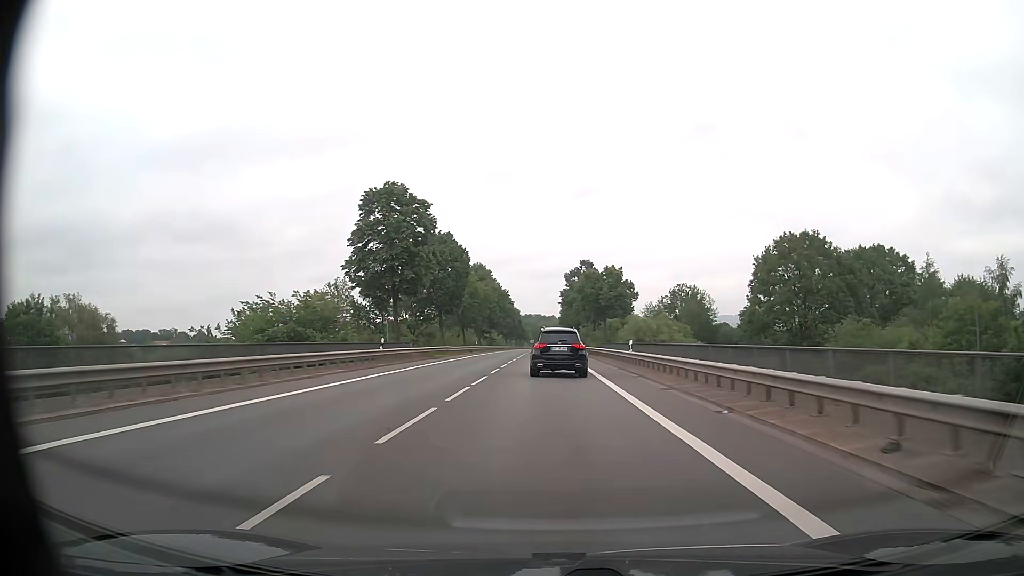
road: primary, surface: asphalt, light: Day
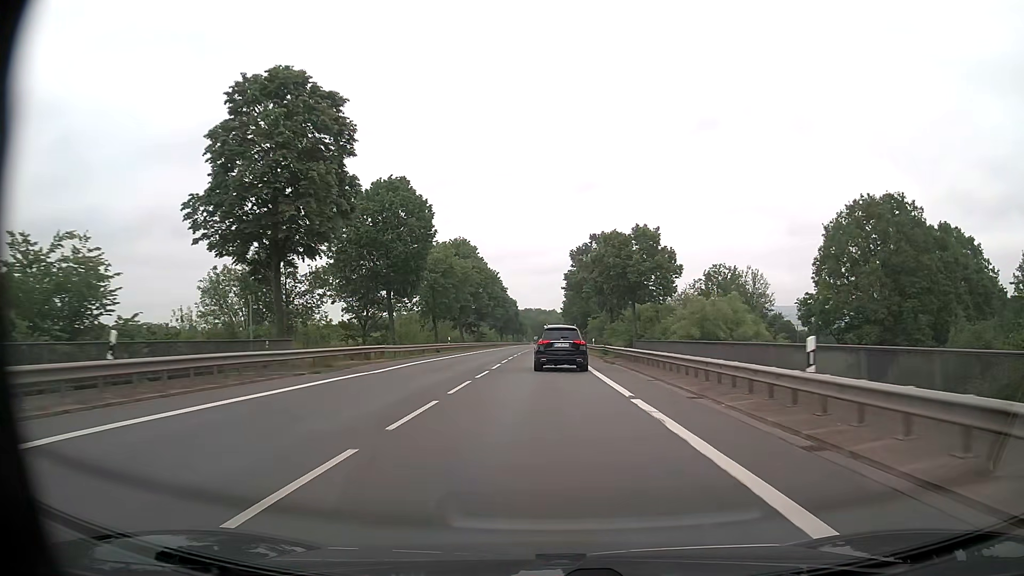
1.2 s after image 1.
(0.0, +23.1) m; 0°
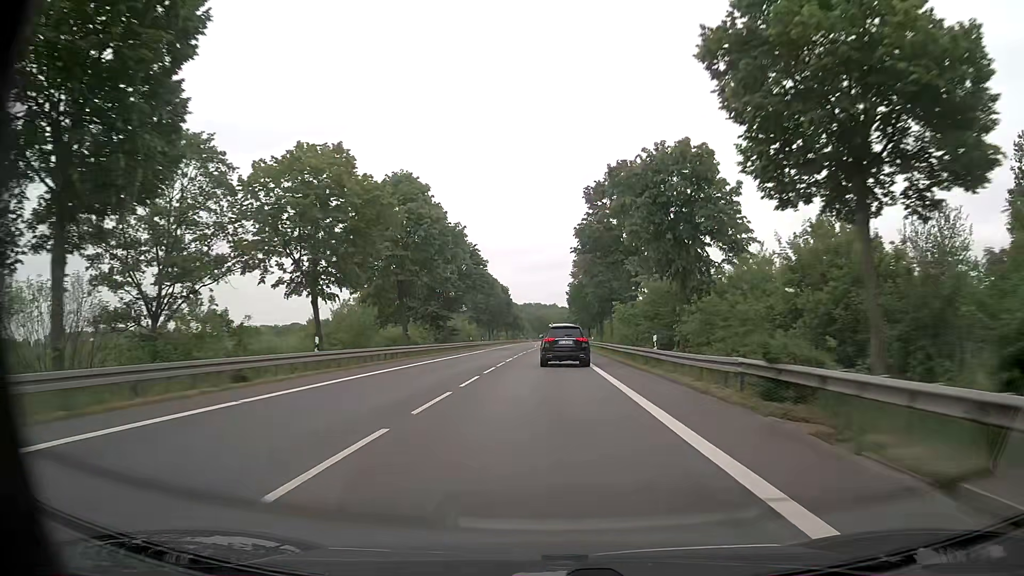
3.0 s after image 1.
(+0.1, +34.8) m; +1°
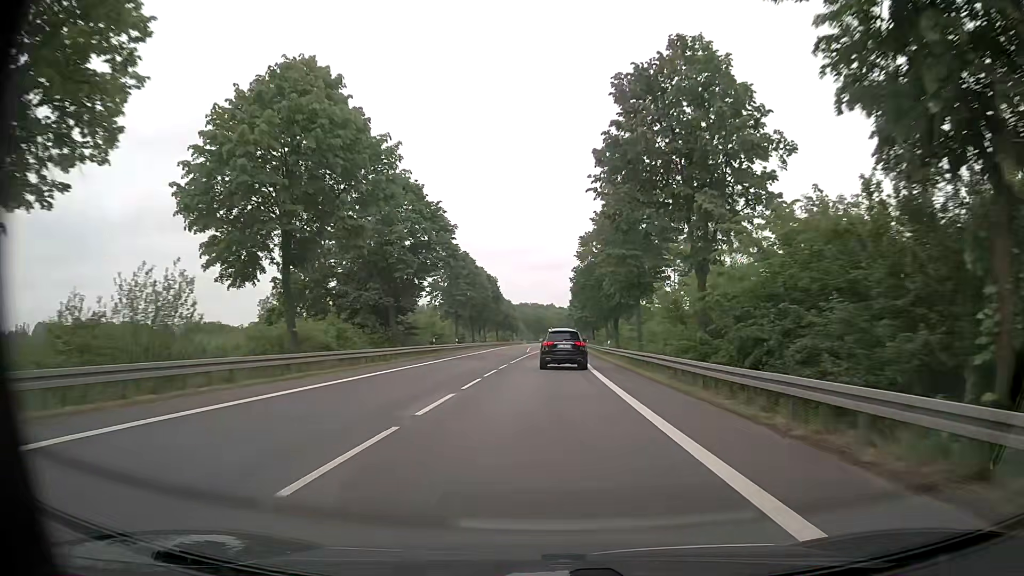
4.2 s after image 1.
(-0.2, +23.2) m; 0°
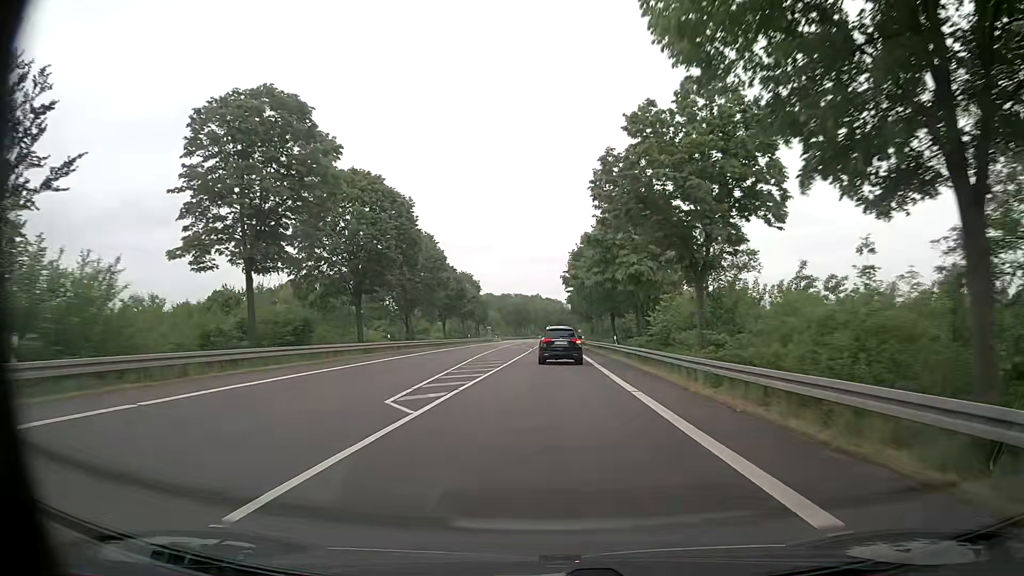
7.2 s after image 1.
(+0.5, +58.7) m; +1°
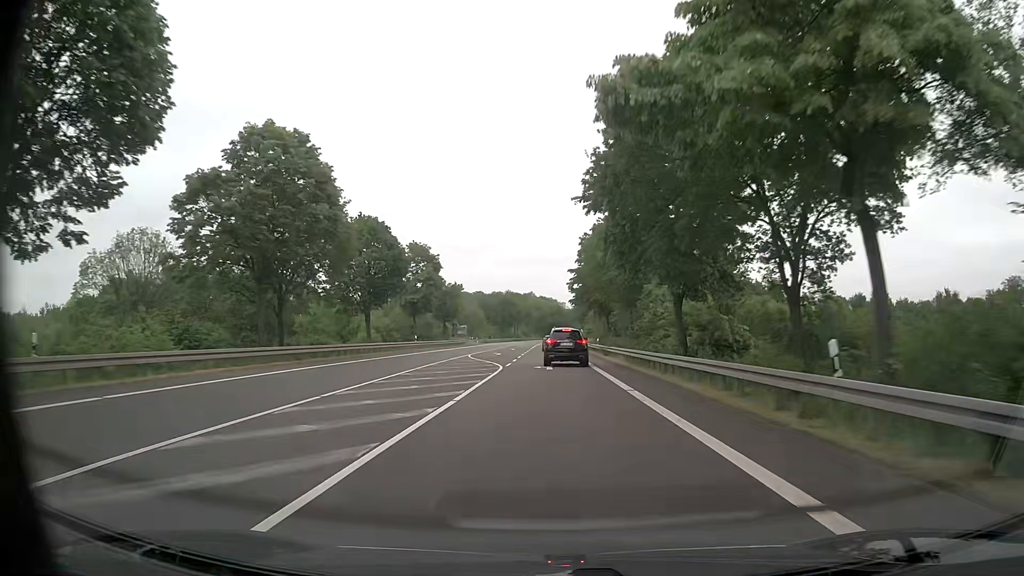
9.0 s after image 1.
(+0.2, +35.5) m; +1°
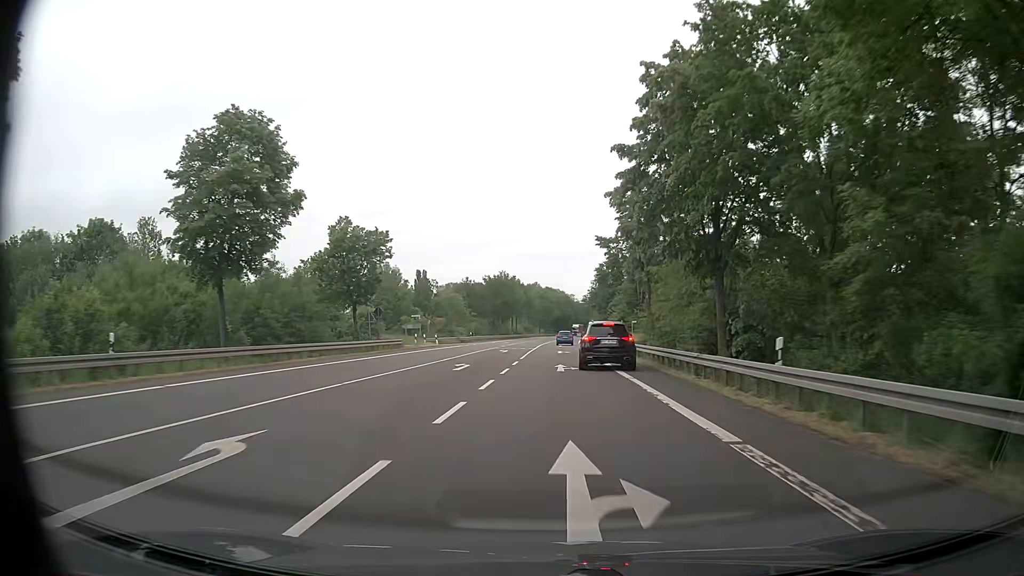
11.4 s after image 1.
(0.0, +44.5) m; -1°
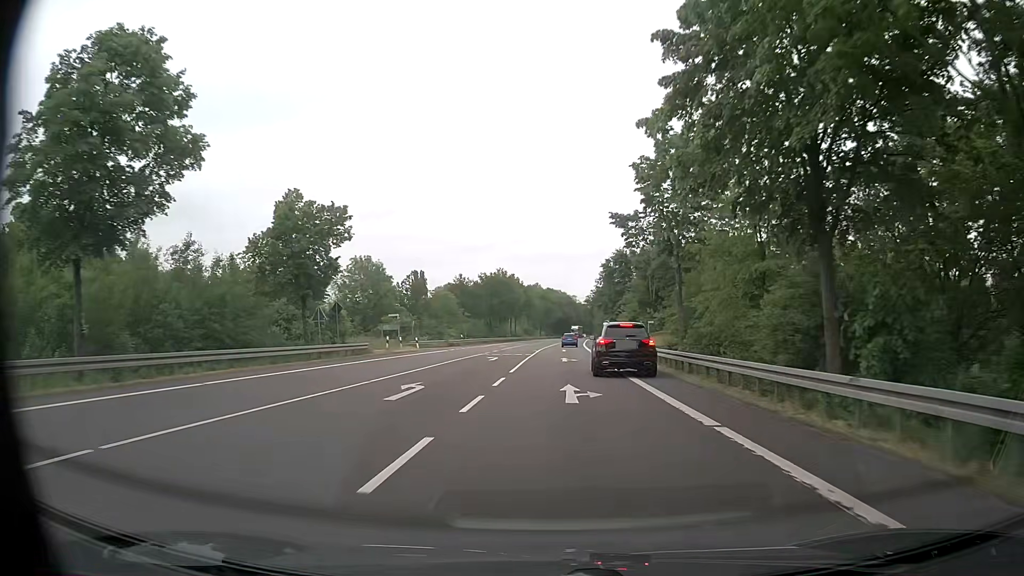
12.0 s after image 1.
(0.0, +10.2) m; 0°
(0, +10) (0, +20) (0, +30) (0, +40) (+1, +50) (+1, +60) (+2, +70) (+2, +80) (+3, +90) (+4, +100) m
